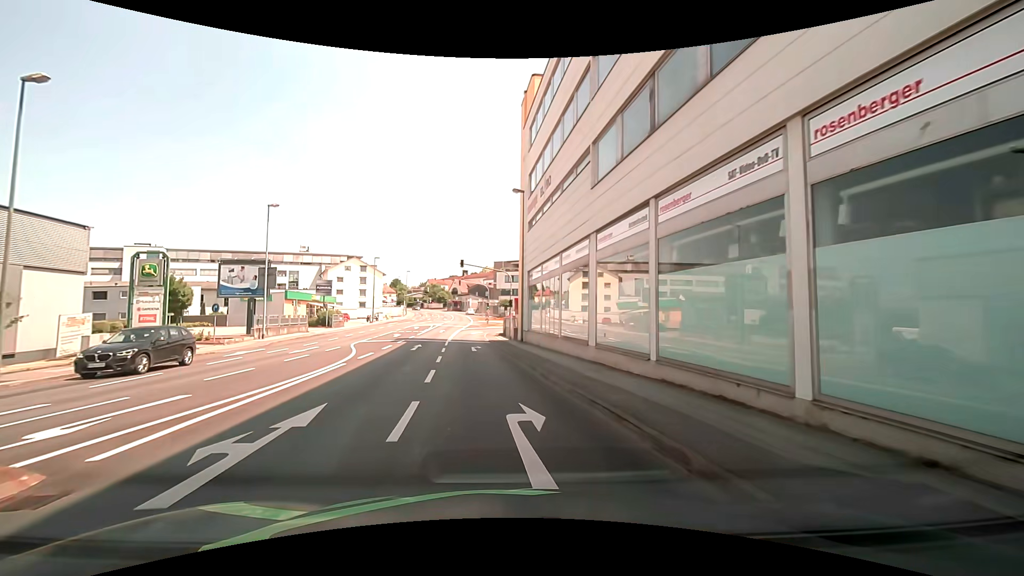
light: Day
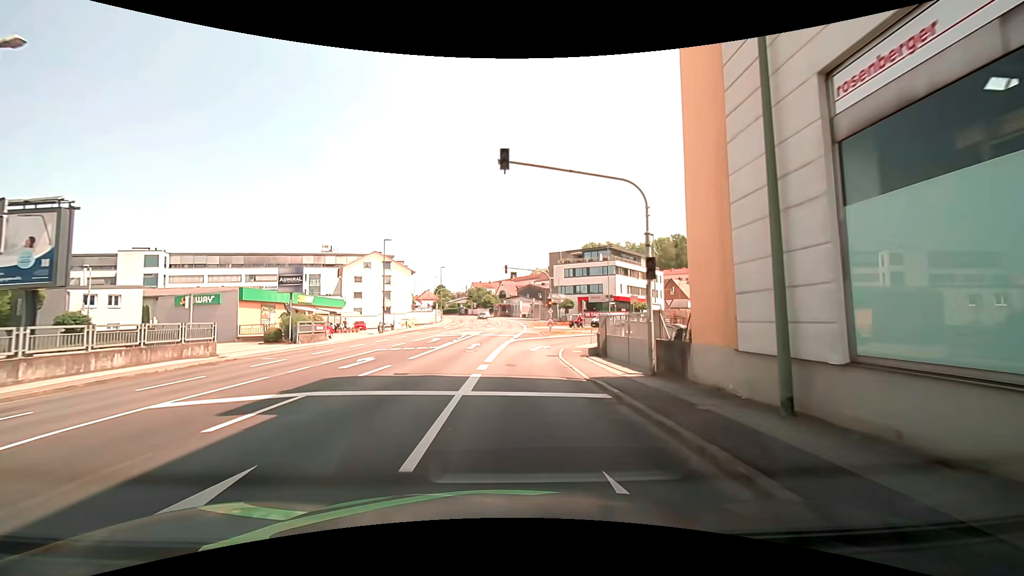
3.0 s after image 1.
(-1.7, +25.6) m; -5°
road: tertiary_link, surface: asphalt
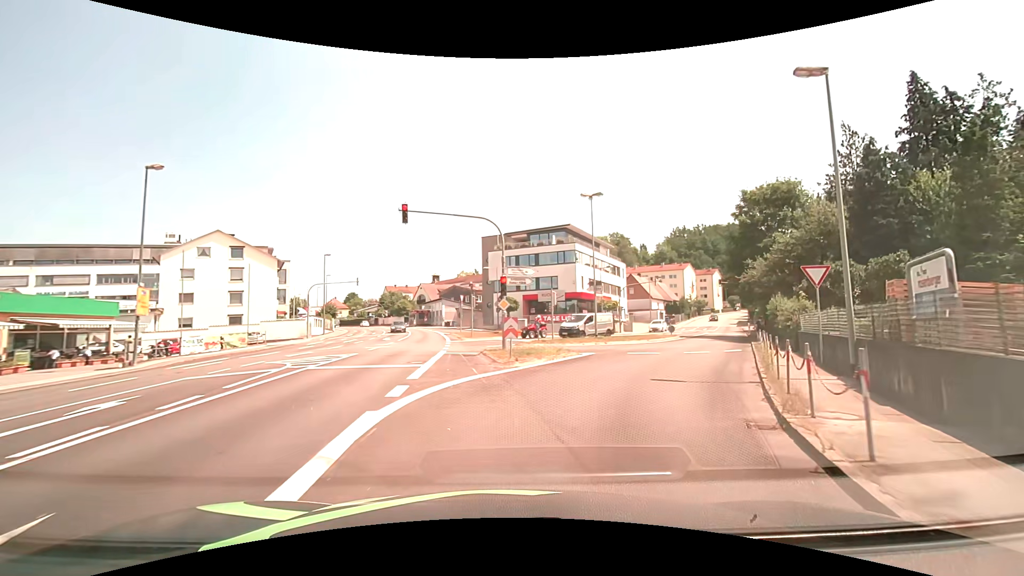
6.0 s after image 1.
(+0.5, +26.6) m; +8°
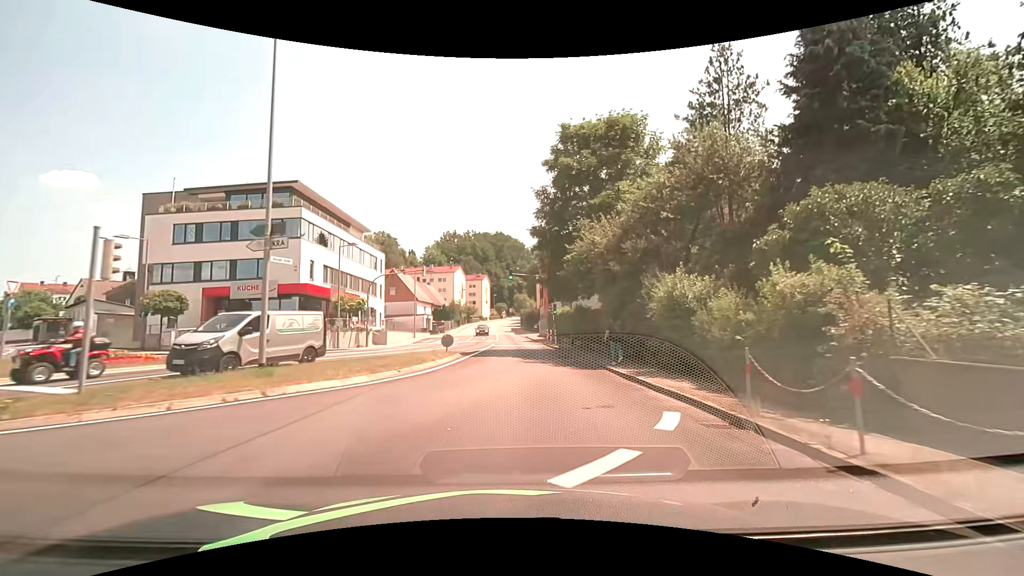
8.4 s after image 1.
(+5.2, +20.3) m; +26°
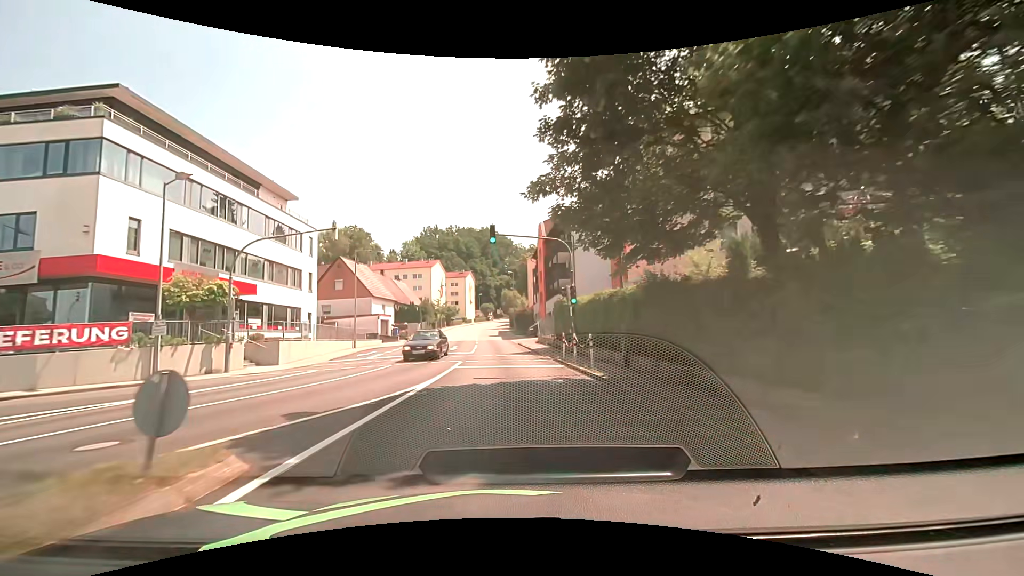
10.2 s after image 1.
(+0.5, +18.4) m; +2°
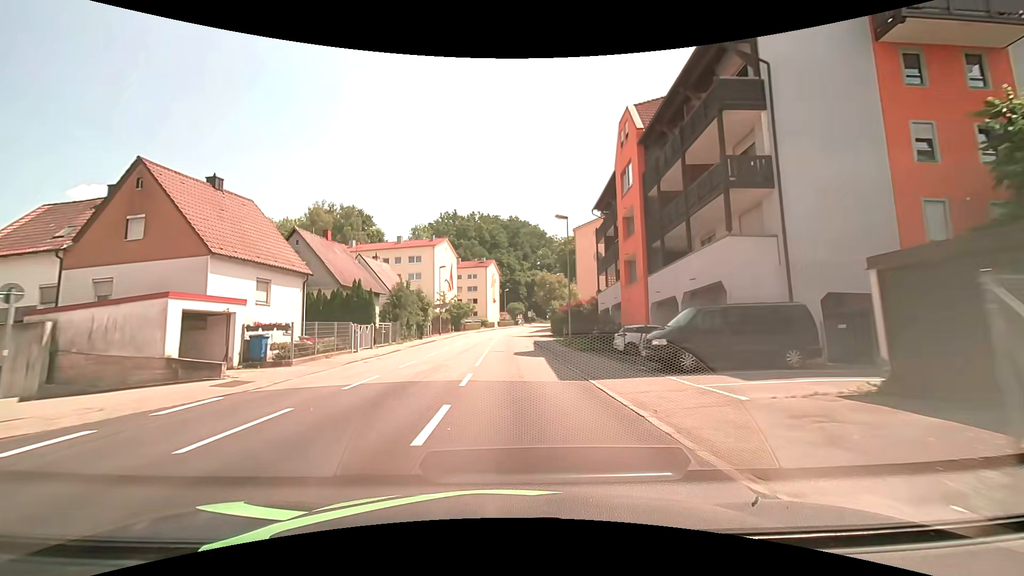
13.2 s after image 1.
(-0.7, +35.1) m; -3°
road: tertiary
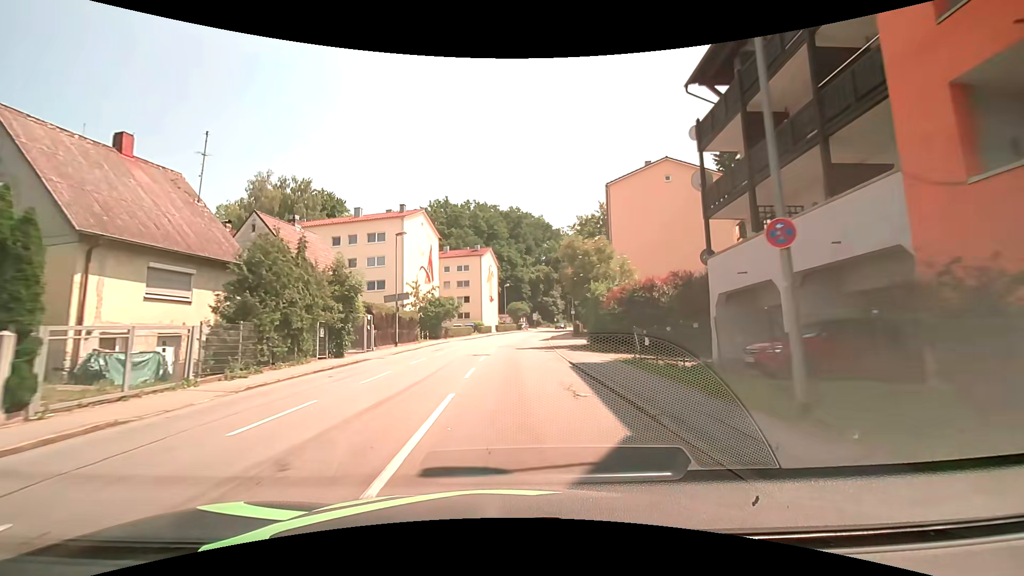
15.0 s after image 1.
(+0.1, +23.2) m; 0°
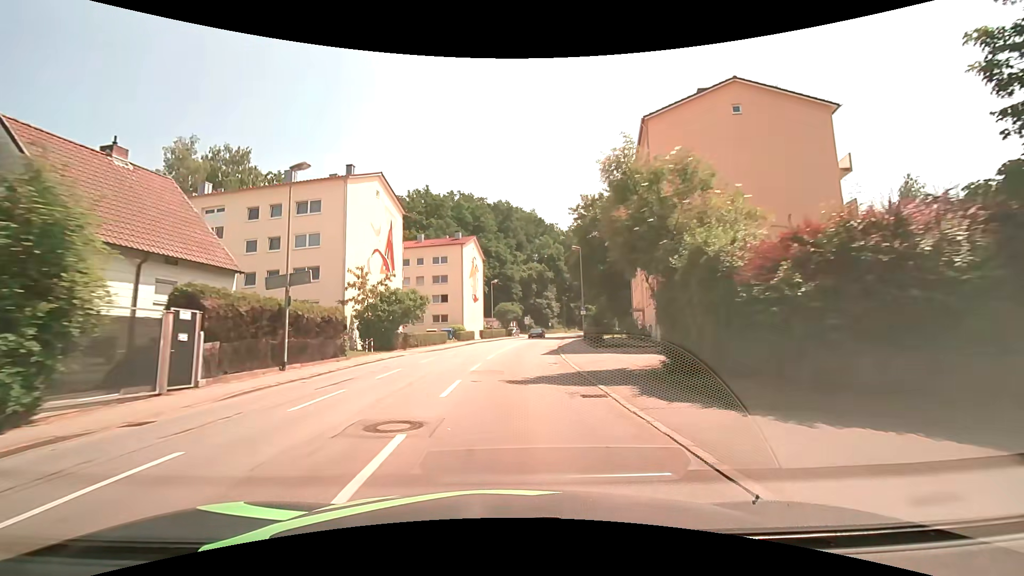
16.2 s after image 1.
(0.0, +15.7) m; +1°
(0, +10) (0, +20) (+1, +30) (+2, +40) (+3, +50) (+4, +60) (+6, +70) (+9, +79) (+11, +89) (+14, +98) m
